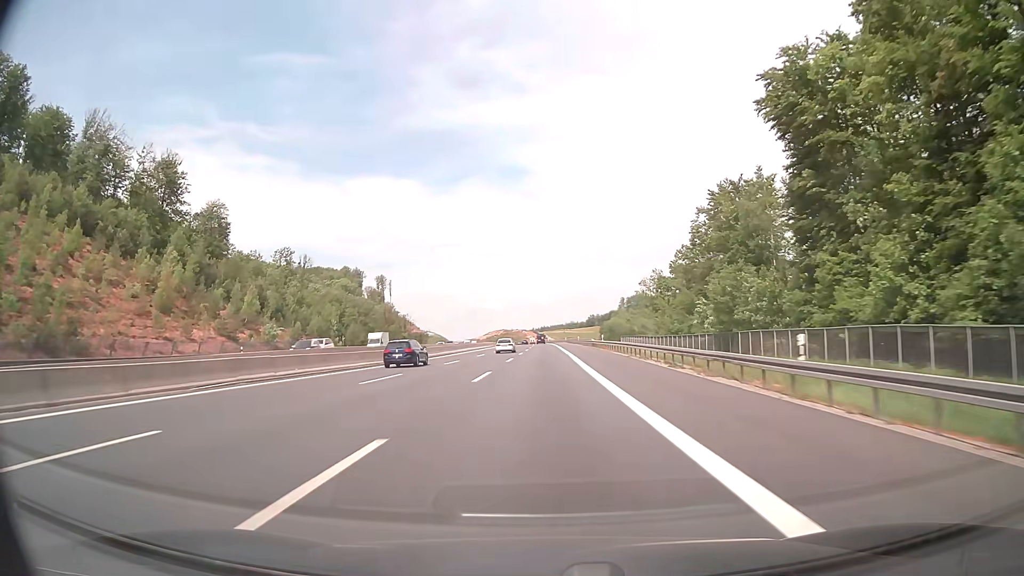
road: motorway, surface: asphalt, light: Day
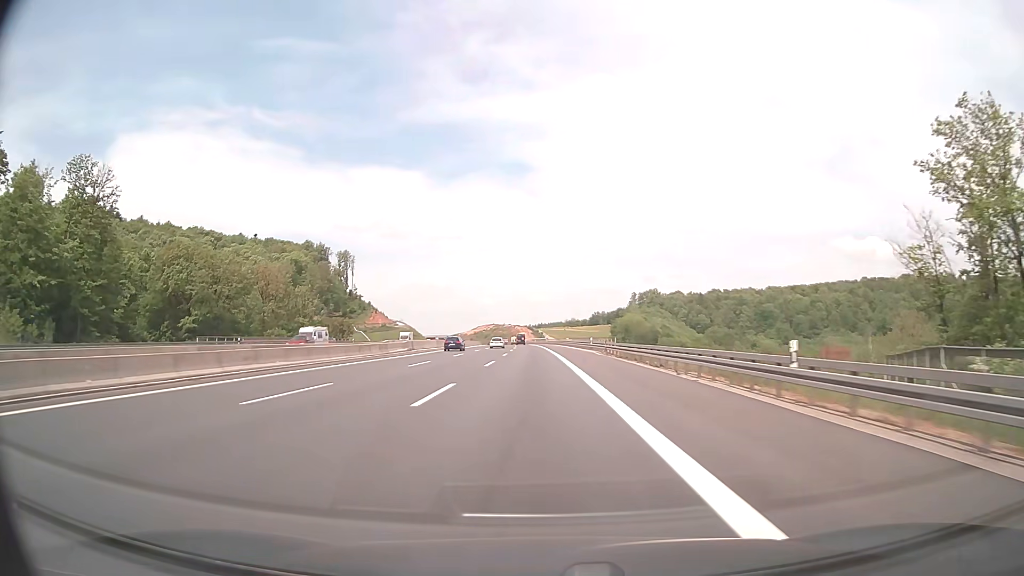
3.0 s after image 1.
(+0.4, +97.5) m; 0°
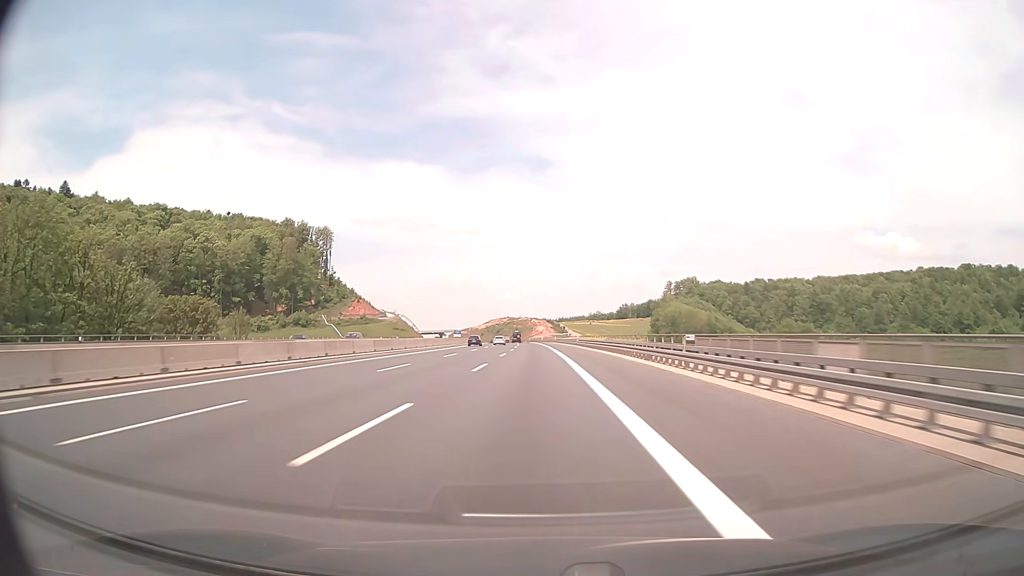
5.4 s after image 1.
(-0.7, +78.1) m; -2°
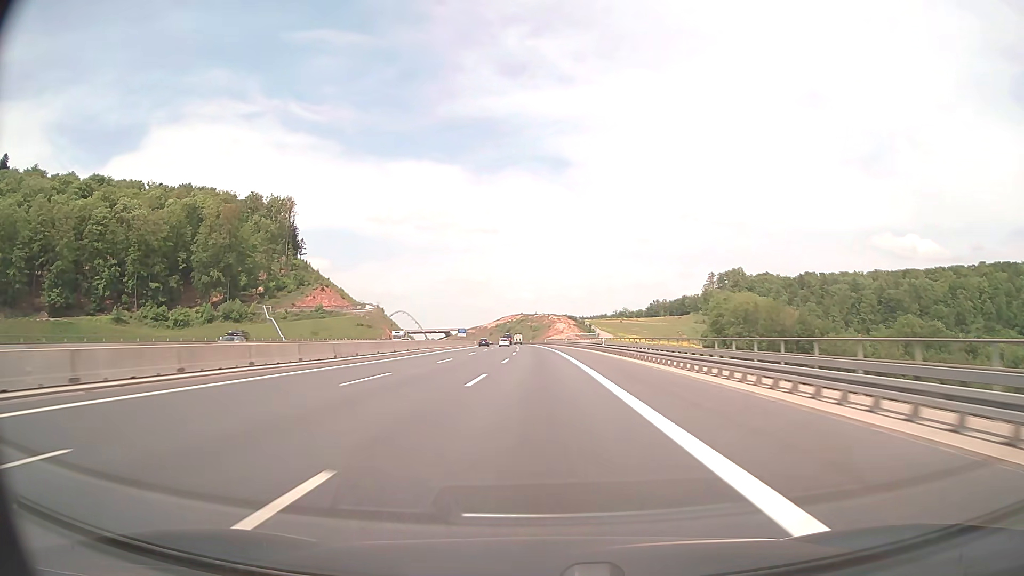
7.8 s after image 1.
(-1.2, +78.3) m; -2°
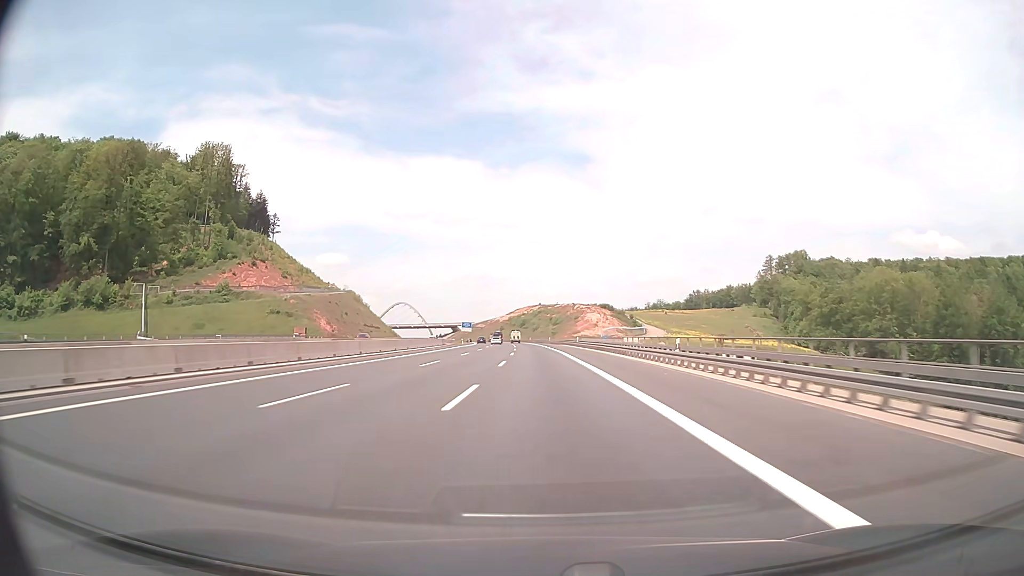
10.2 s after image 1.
(-1.1, +78.2) m; -2°
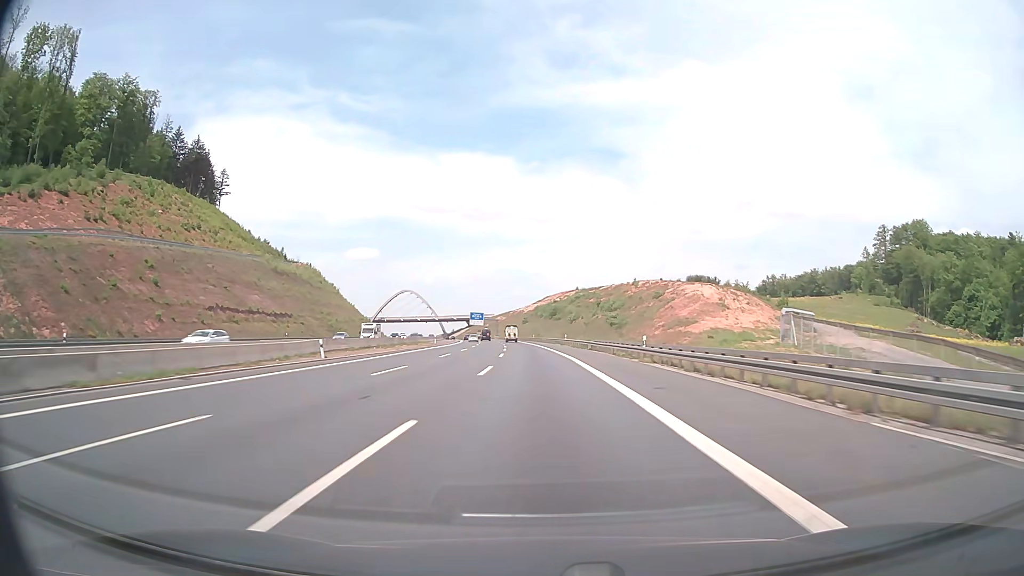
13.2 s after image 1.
(-2.0, +97.8) m; -3°
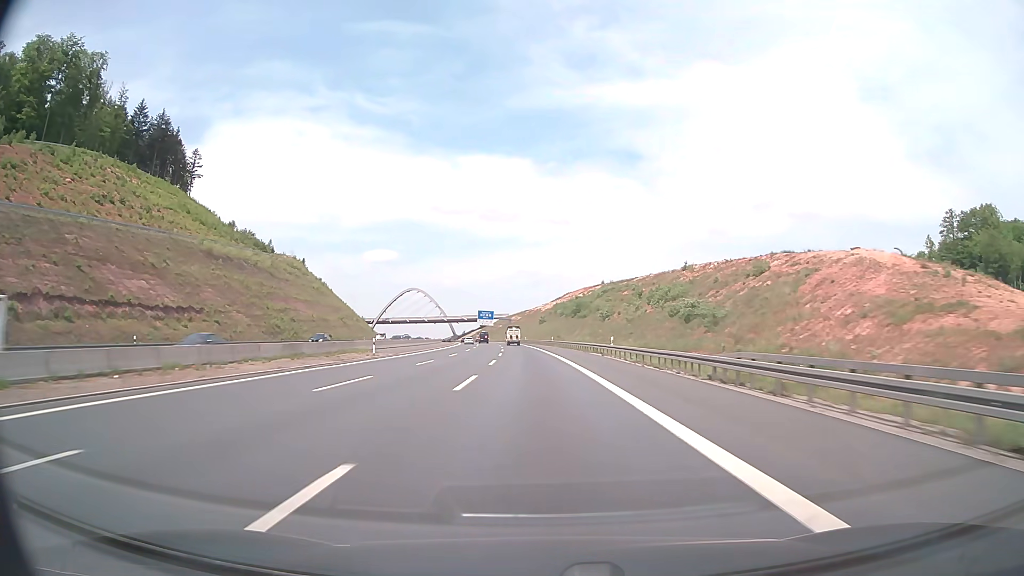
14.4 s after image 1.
(-0.5, +39.1) m; -1°
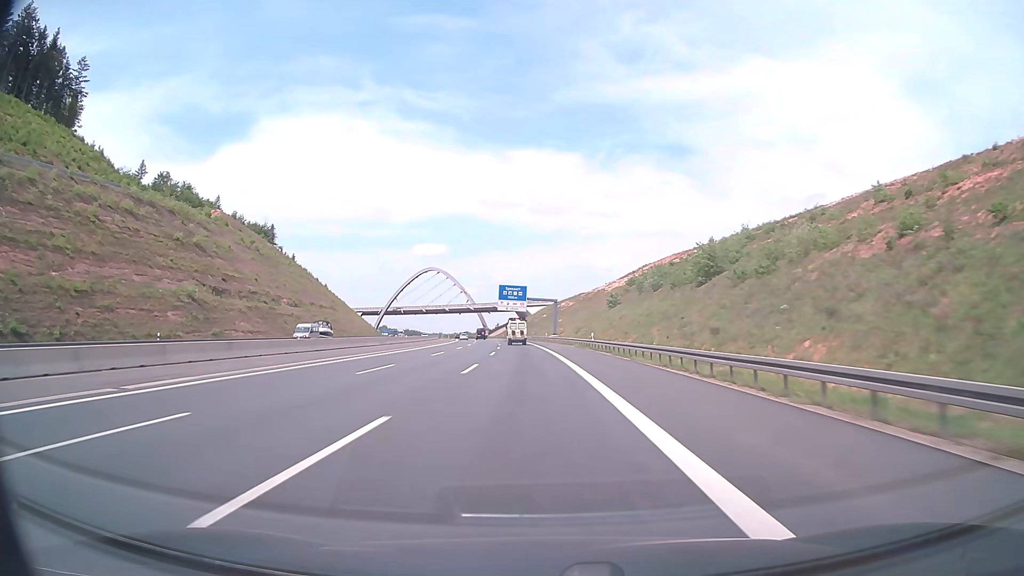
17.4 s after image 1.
(-3.8, +97.5) m; -4°
(0, +10) (0, +20) (0, +30) (-1, +40) (-1, +50) (-2, +60) (-2, +70) (-3, +80) (-4, +90) (-5, +100) m
